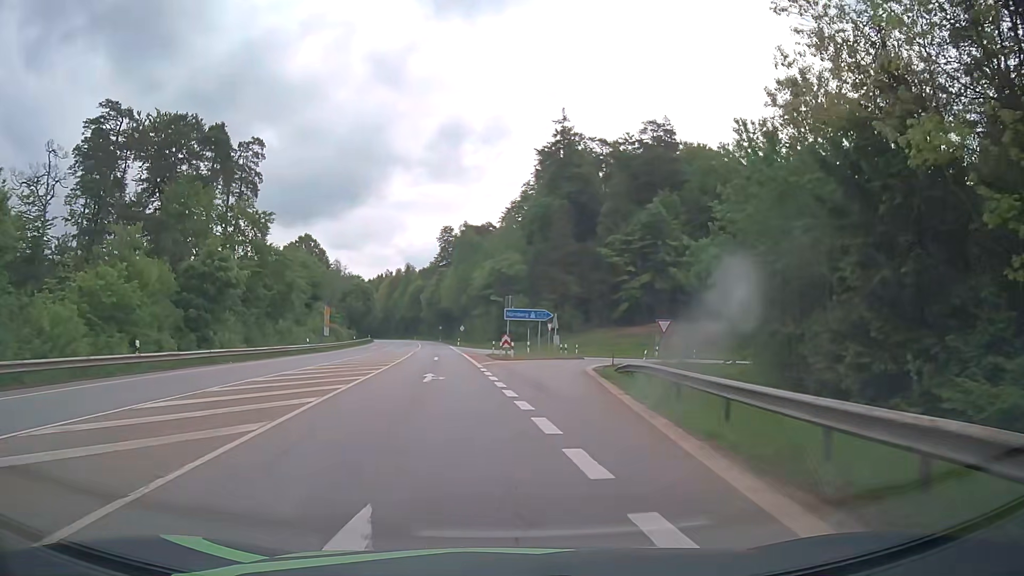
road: secondary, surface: asphalt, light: Day
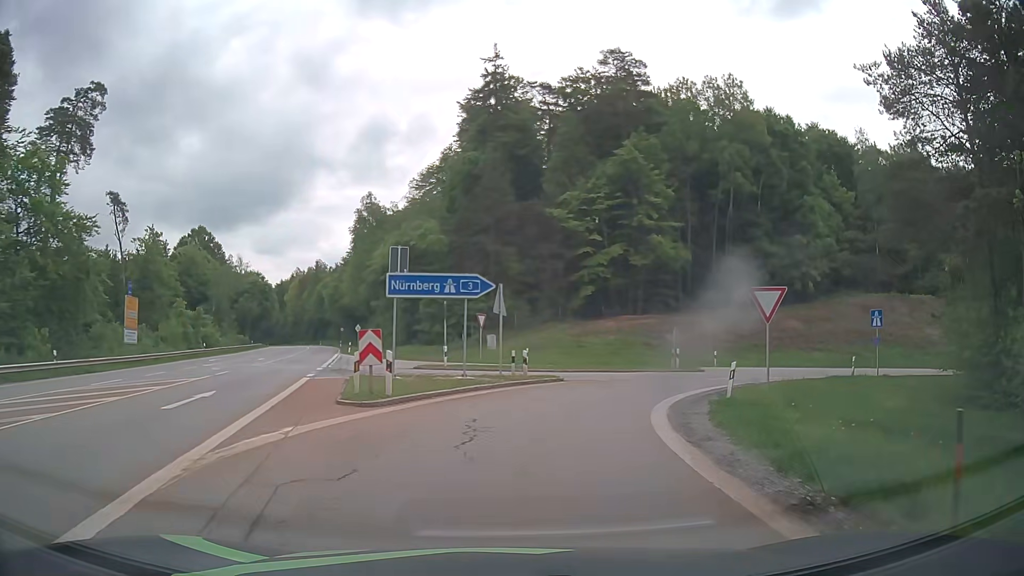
(+1.1, +26.9) m; +5°
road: motorway_link
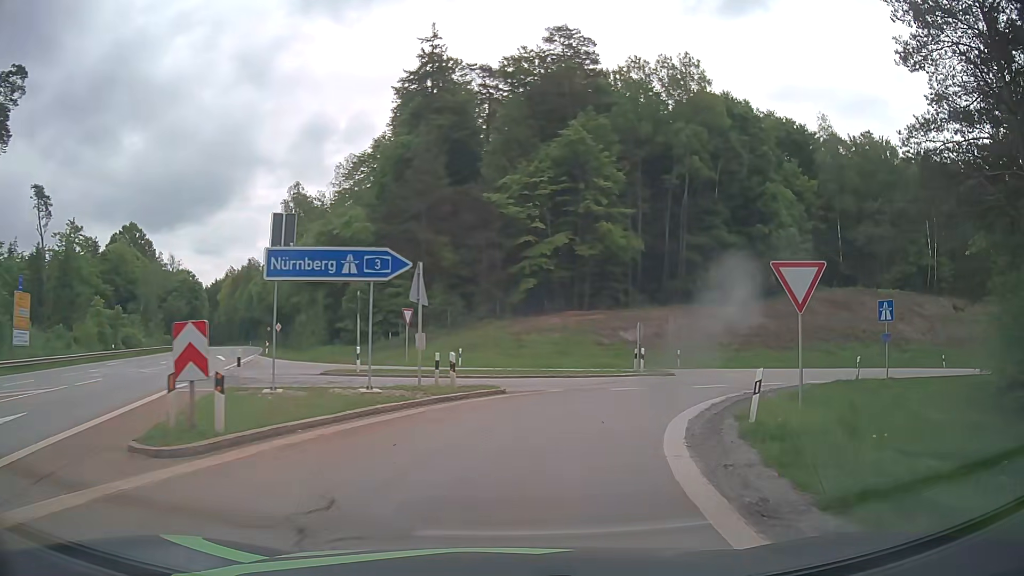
(+0.3, +5.9) m; +6°
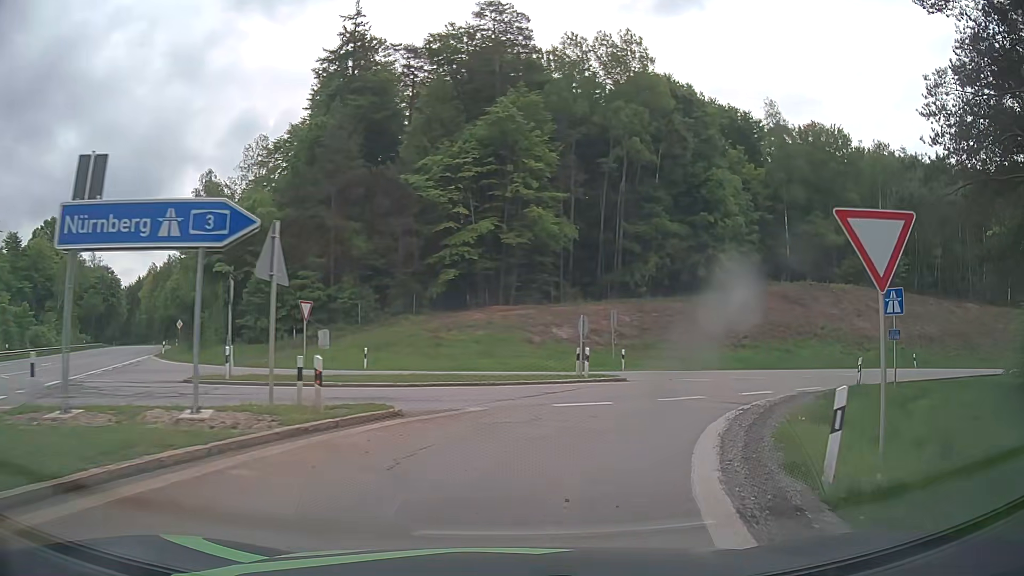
(+0.3, +5.6) m; +7°
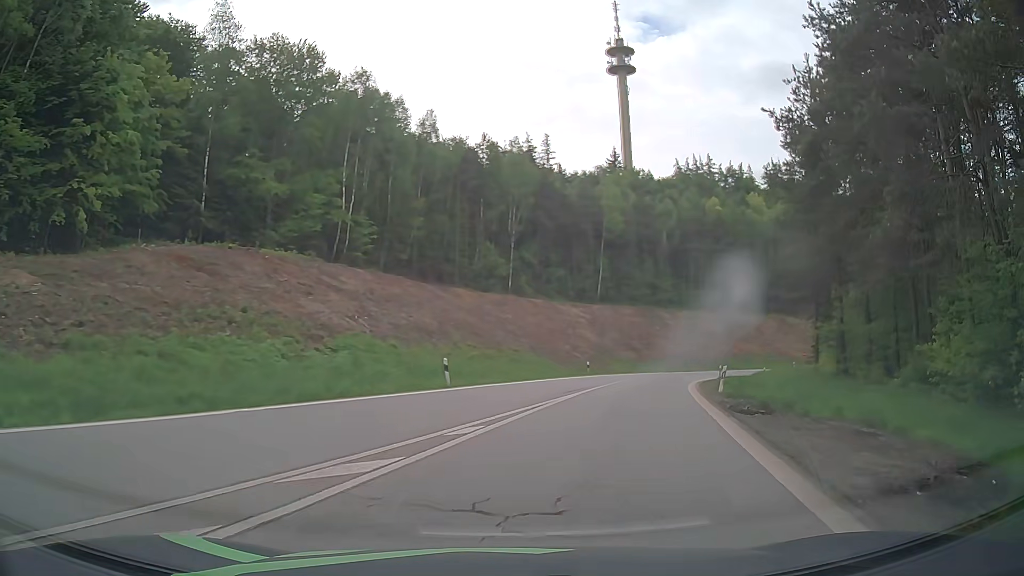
(+10.7, +23.6) m; +50°
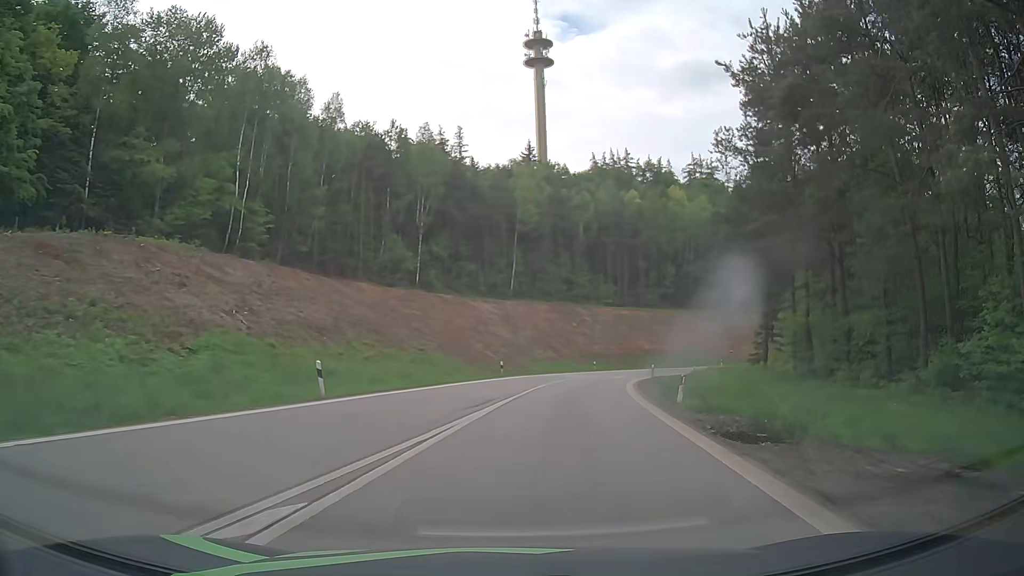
(+0.4, +5.8) m; +7°
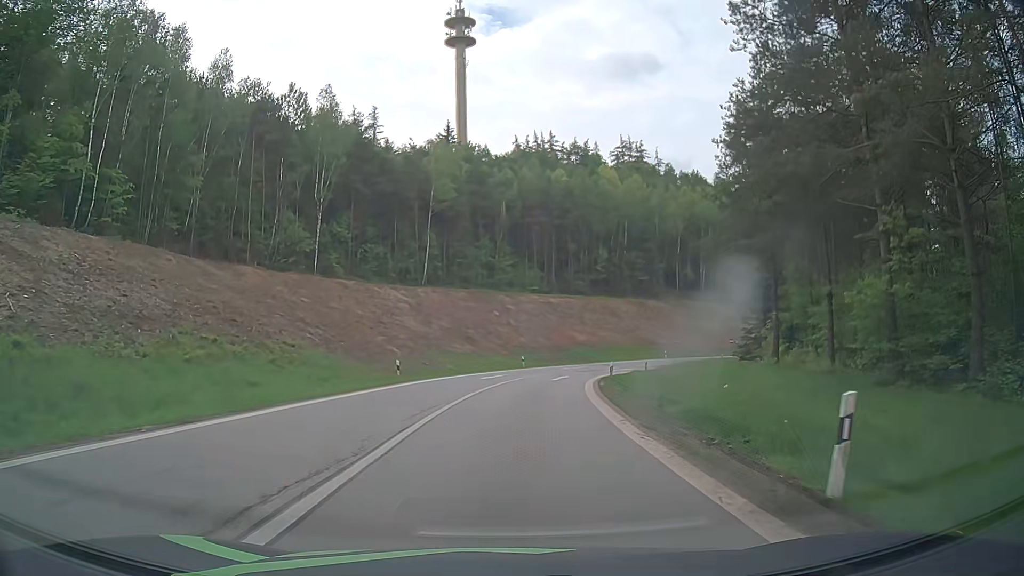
(+0.9, +12.7) m; +6°
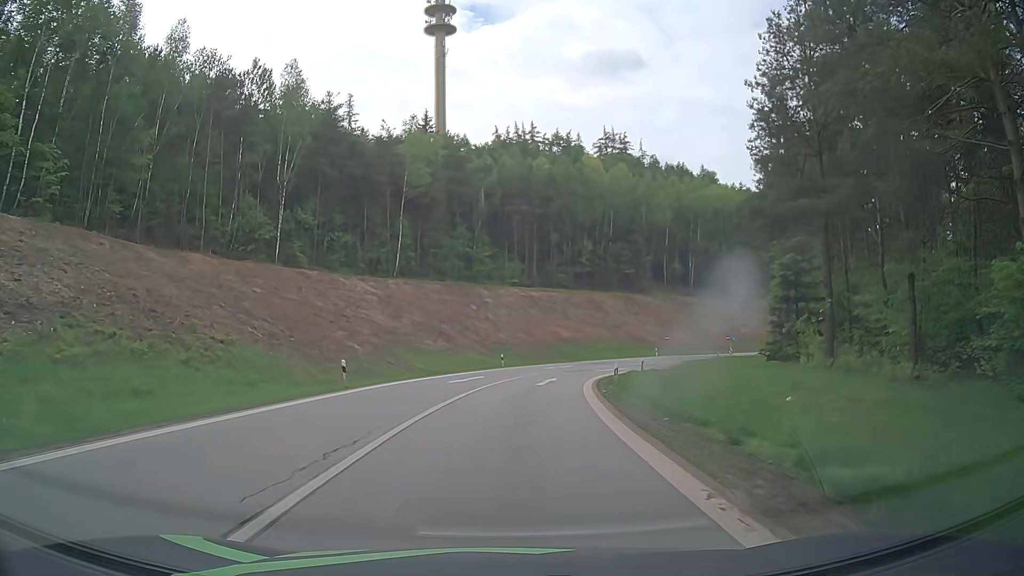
(+0.1, +6.8) m; +2°
(0, +10) (+1, +20) (+2, +30) (+4, +40) (+7, +49) (+12, +58) (+19, +65) (+26, +72) (+35, +76) (+45, +78) m
